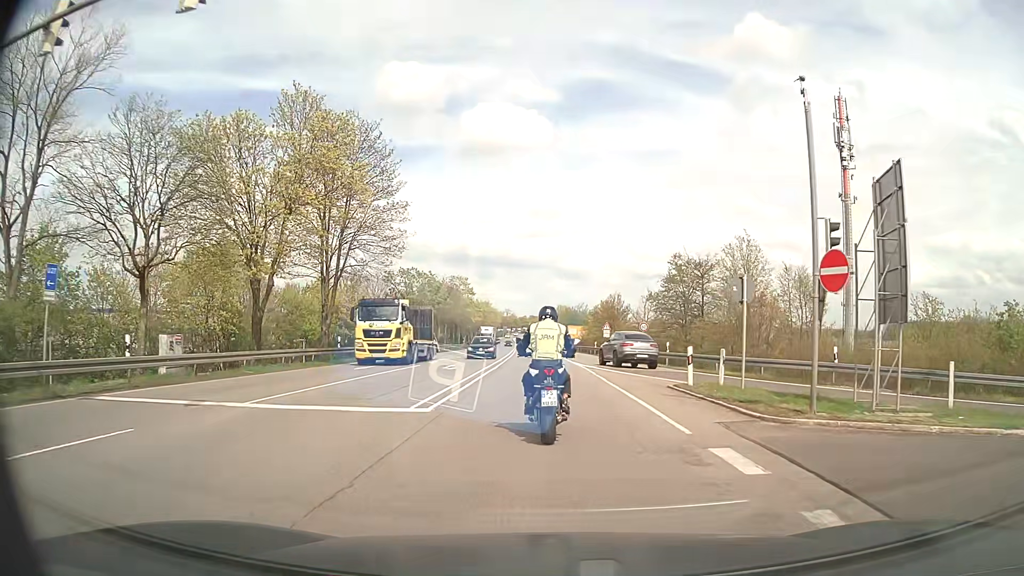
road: secondary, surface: asphalt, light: Day
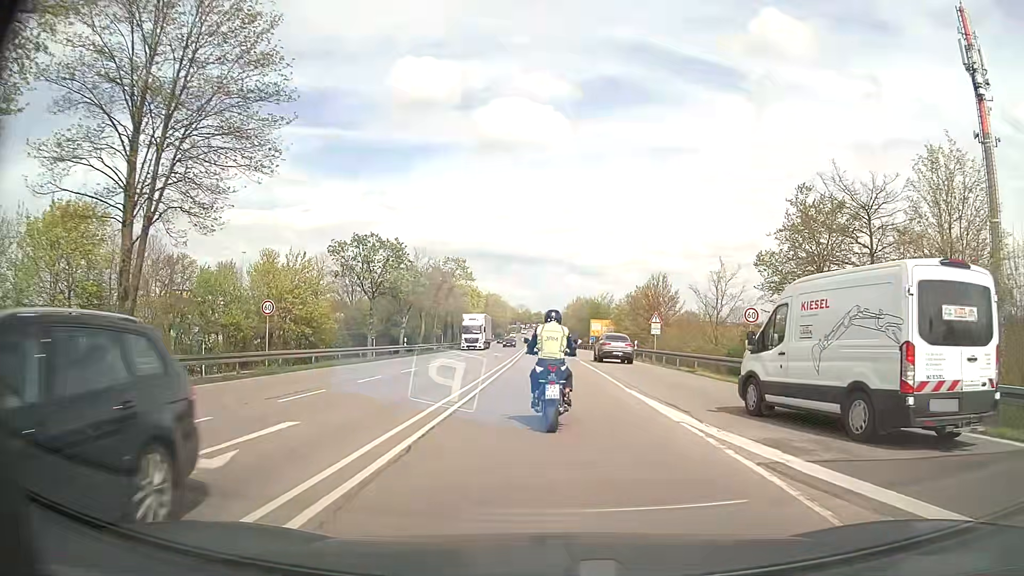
(-0.4, +22.2) m; -1°
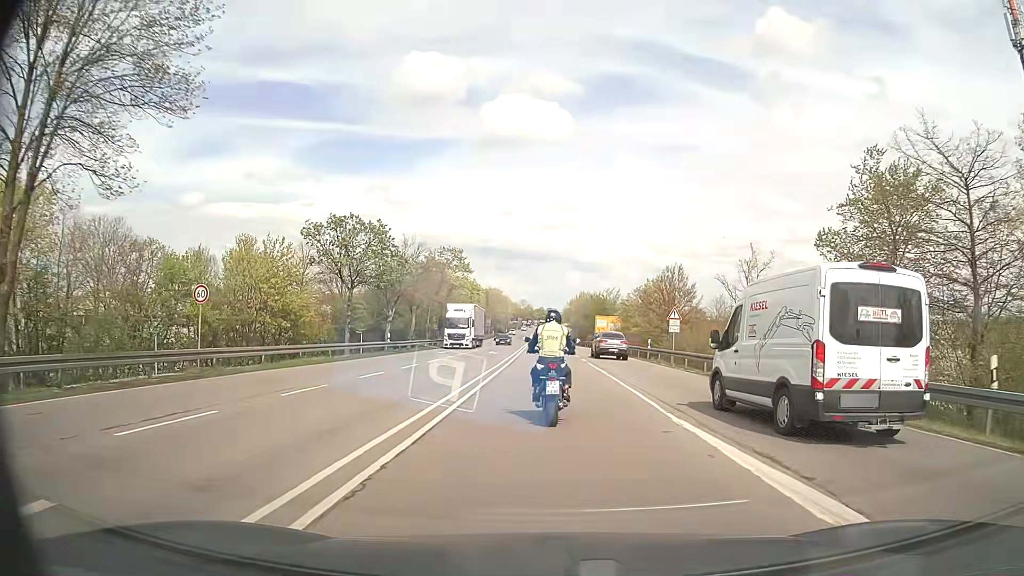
(0.0, +6.1) m; 0°
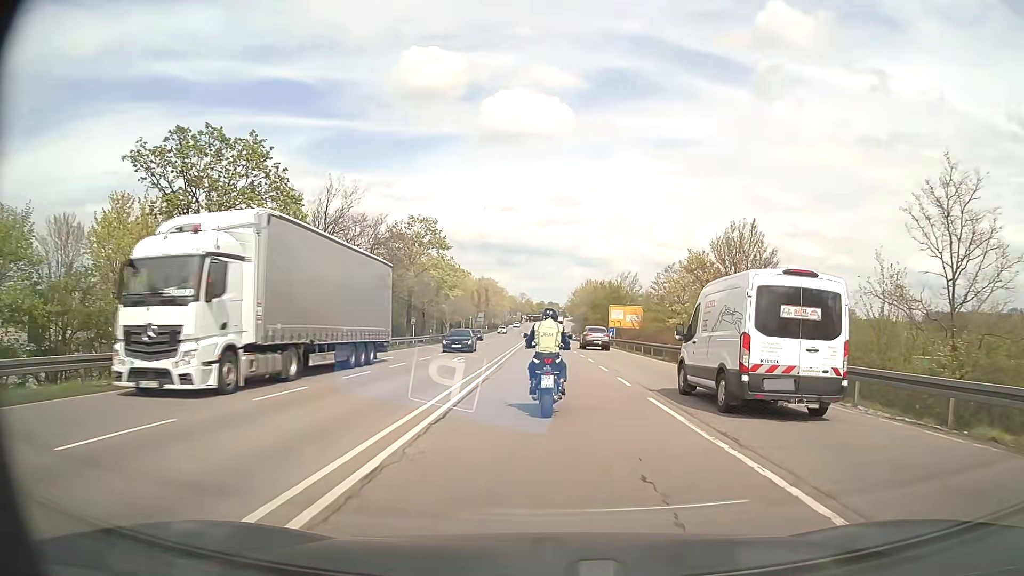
(0.0, +19.5) m; 0°
